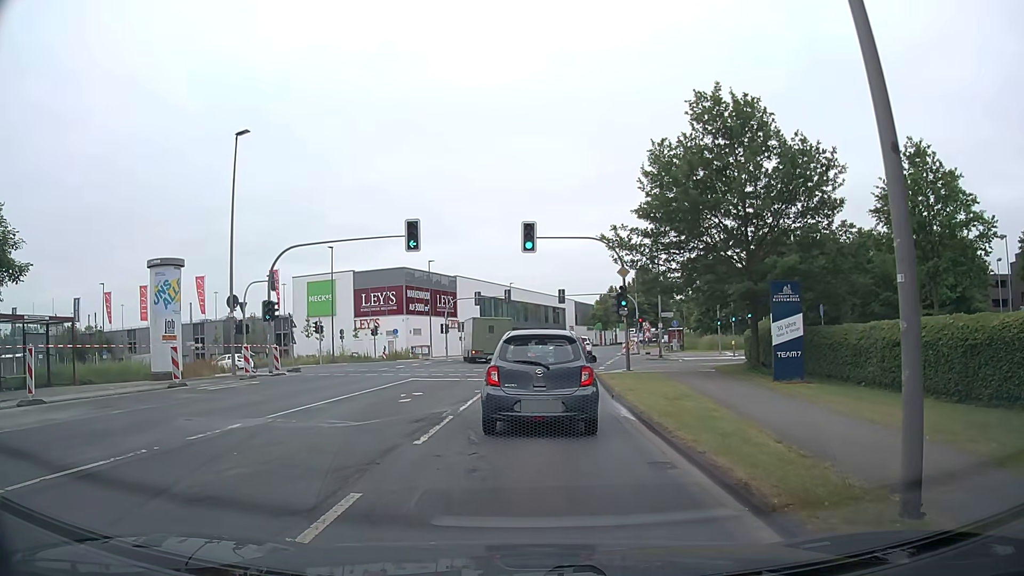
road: secondary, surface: asphalt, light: Day
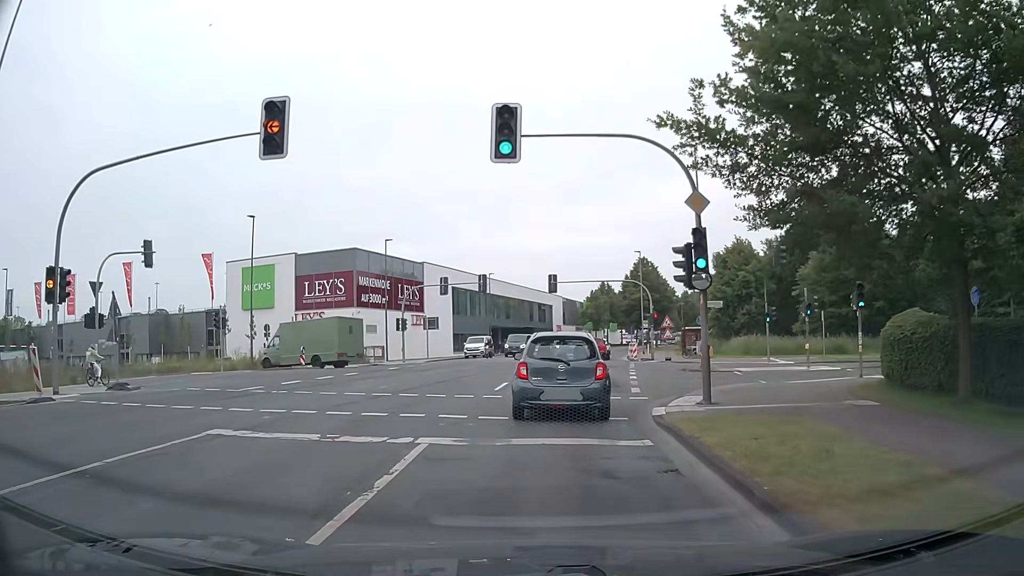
(-0.1, +15.5) m; 0°
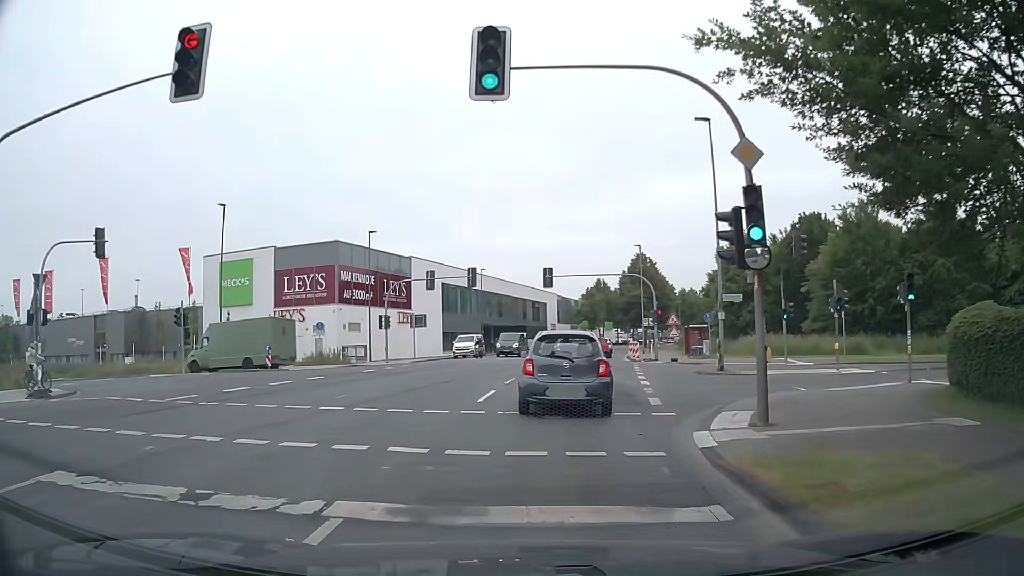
(0.0, +3.9) m; 0°
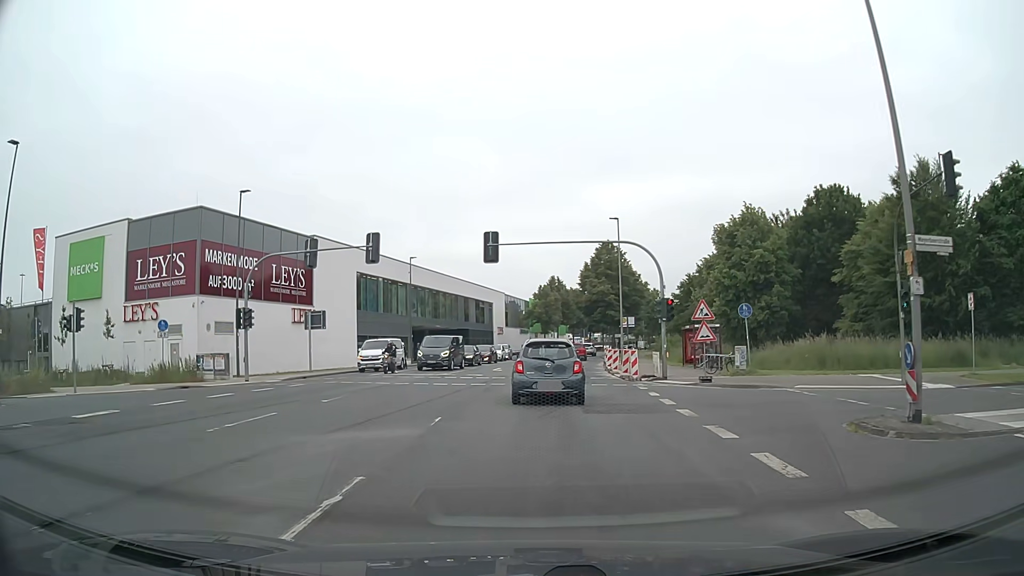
(+0.6, +17.2) m; +4°
